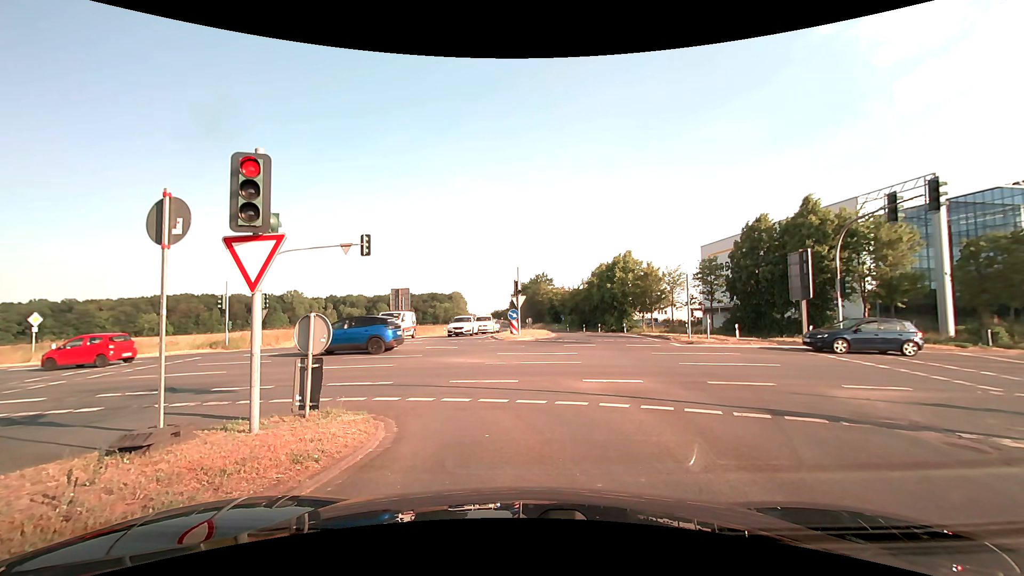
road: secondary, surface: asphalt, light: Day
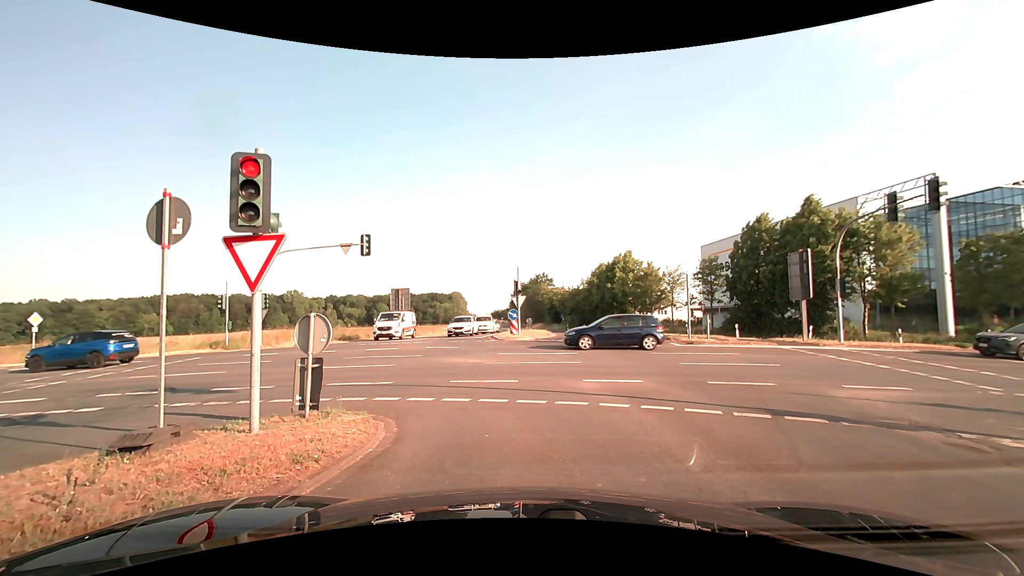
(0.0, 0.0) m; 0°
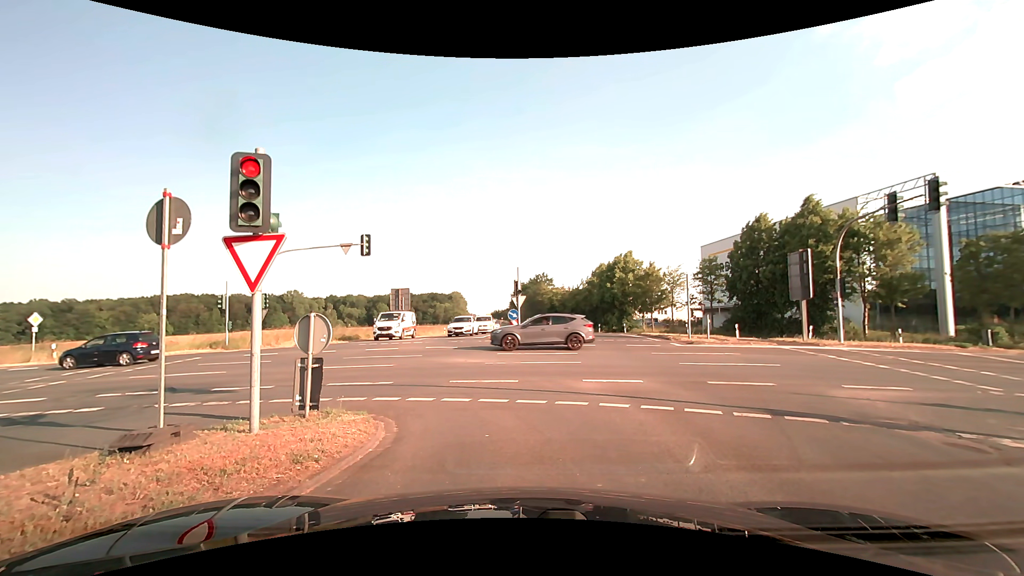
(0.0, 0.0) m; 0°
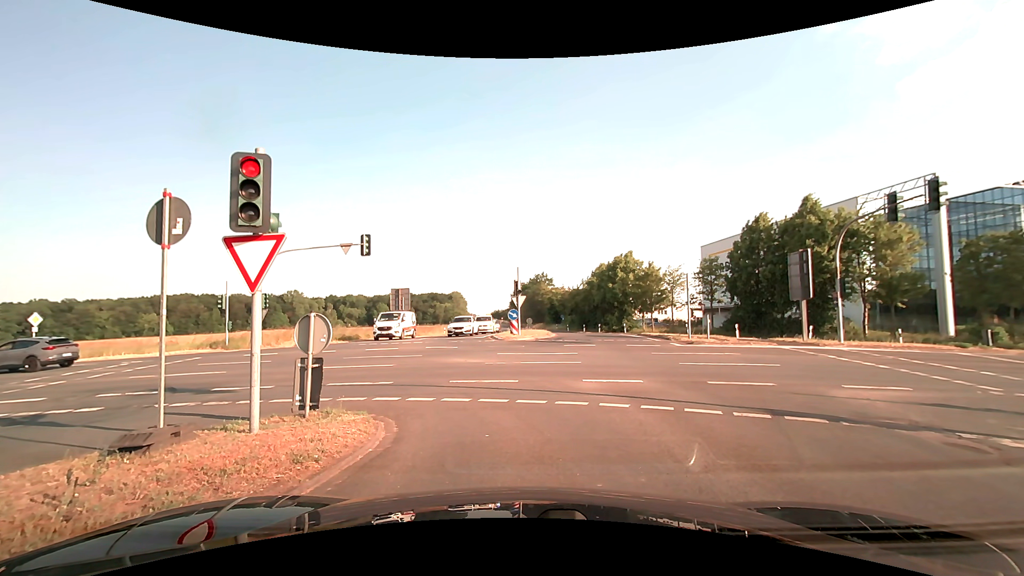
(0.0, 0.0) m; 0°
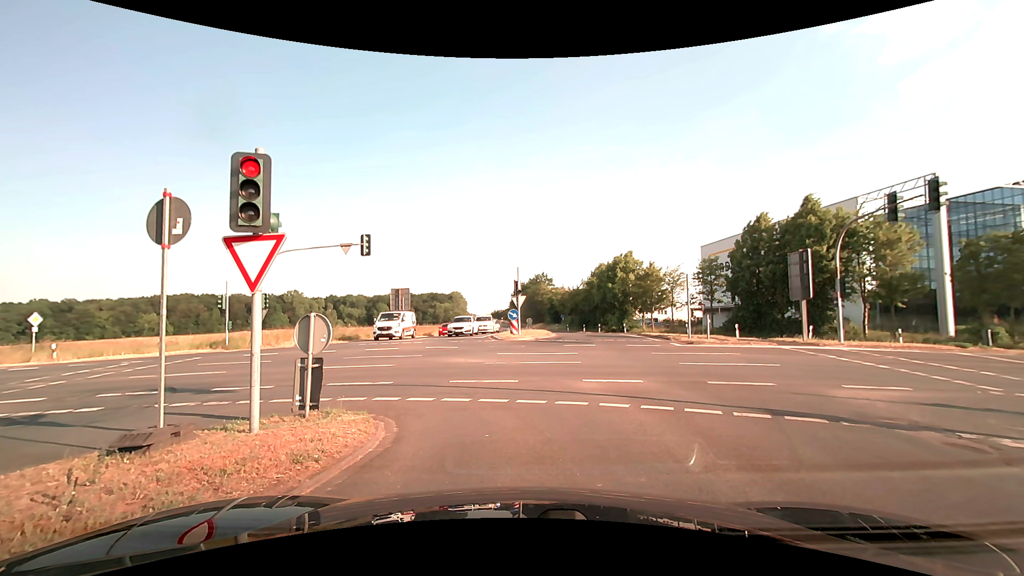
(0.0, 0.0) m; 0°
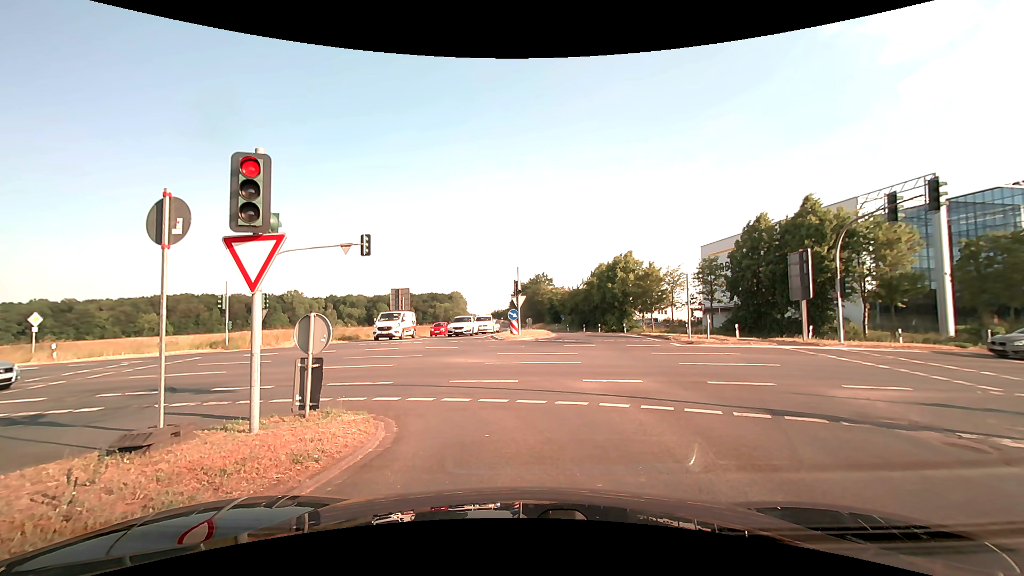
(0.0, 0.0) m; 0°
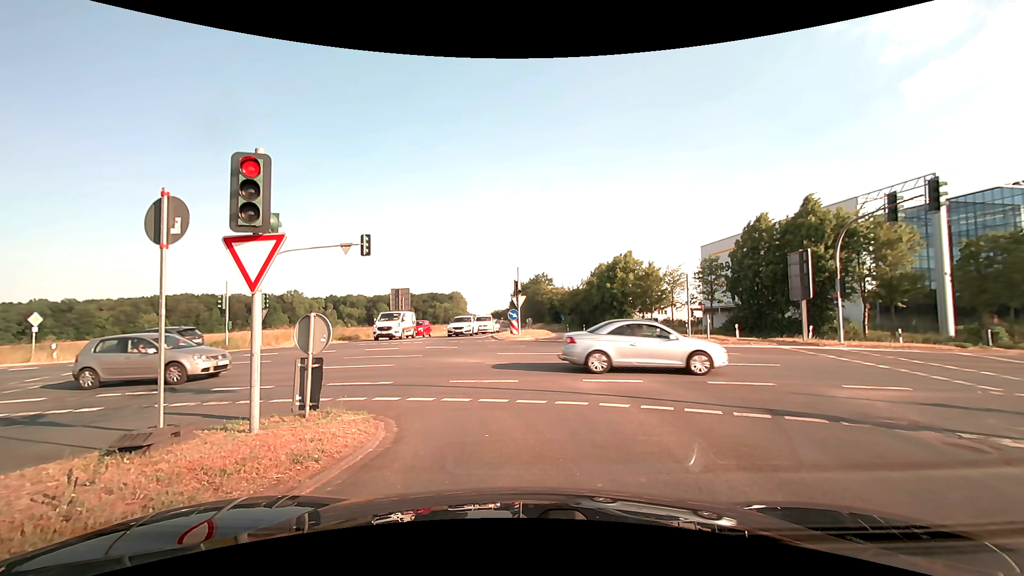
(0.0, 0.0) m; 0°
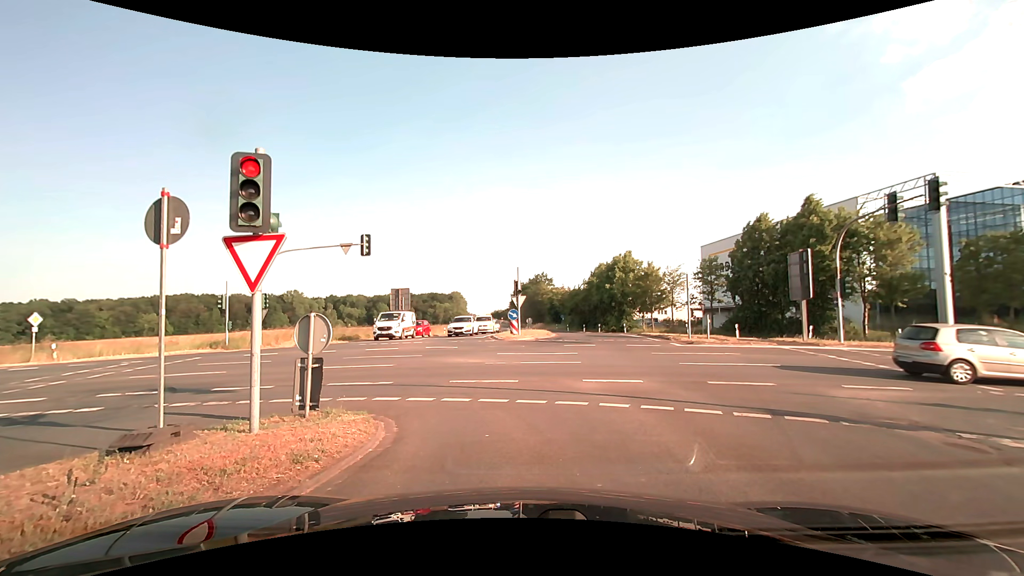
(0.0, 0.0) m; 0°
(0, +10) (-5, +19) (-13, +24) (-23, +26) (-33, +26) (-43, +27) (-53, +28) (-63, +28) (-73, +29) (-83, +29) m
